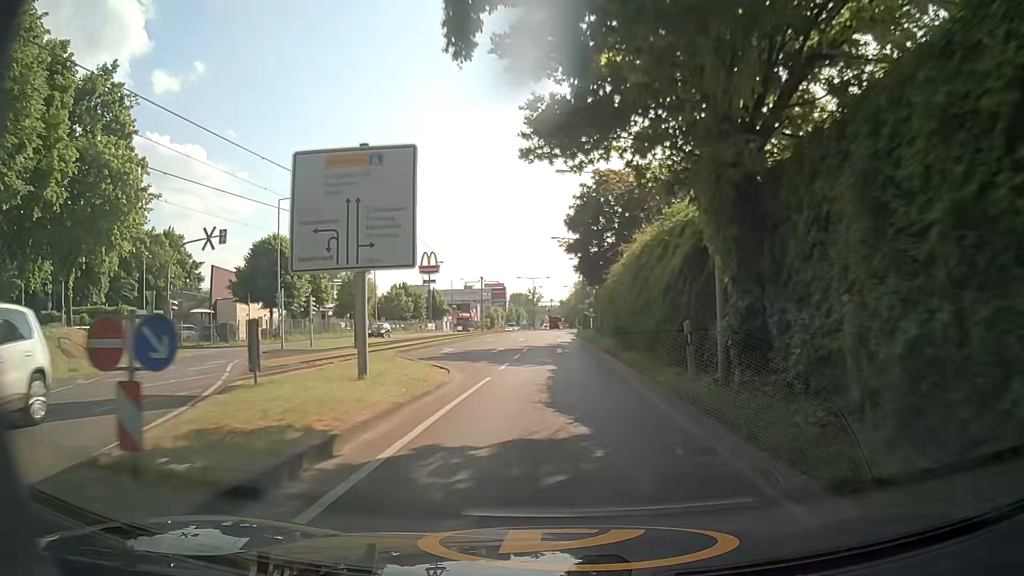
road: secondary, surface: asphalt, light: Day
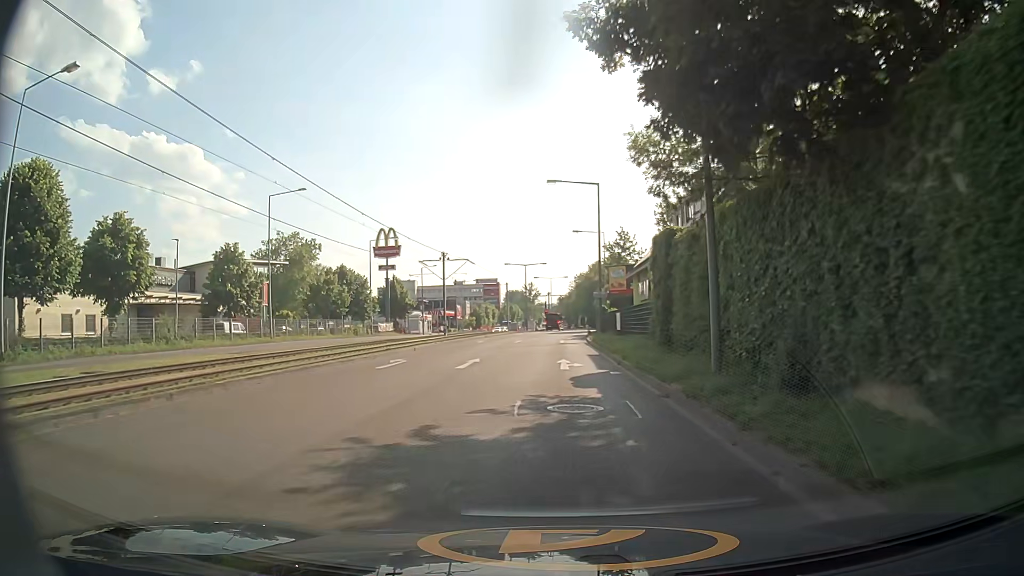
(+0.1, +31.4) m; 0°
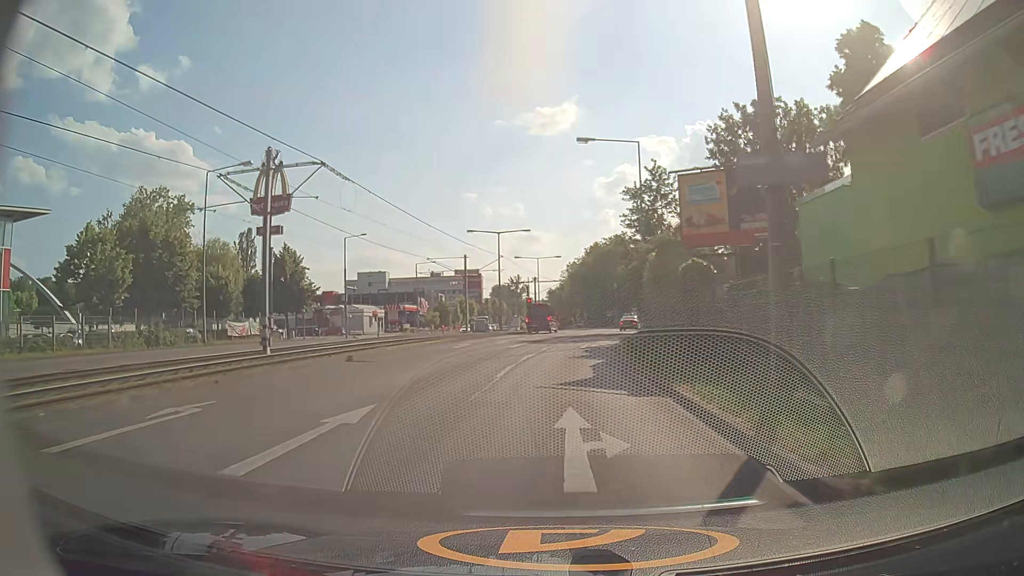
(+0.1, +38.8) m; 0°
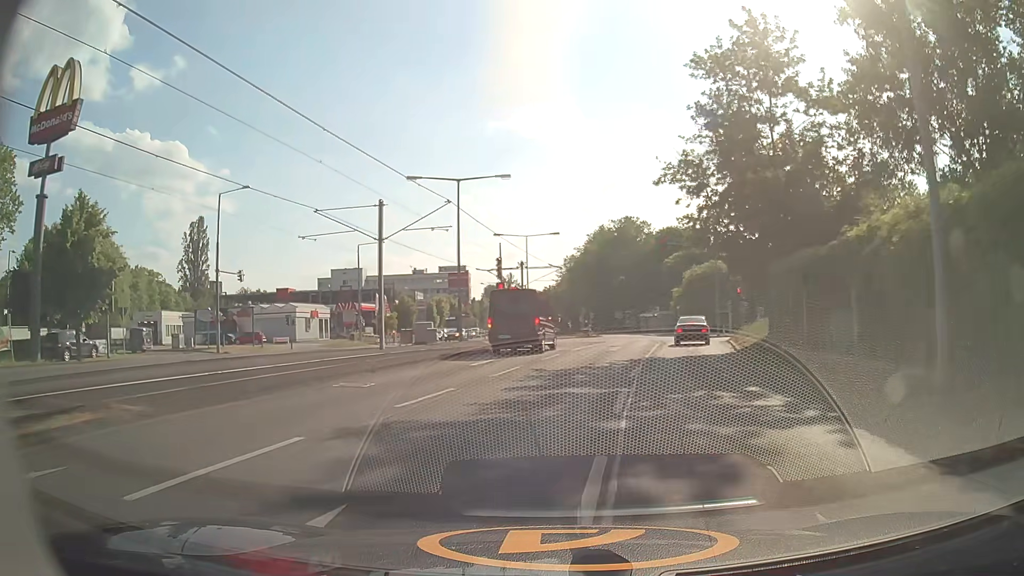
(+0.2, +30.0) m; 0°
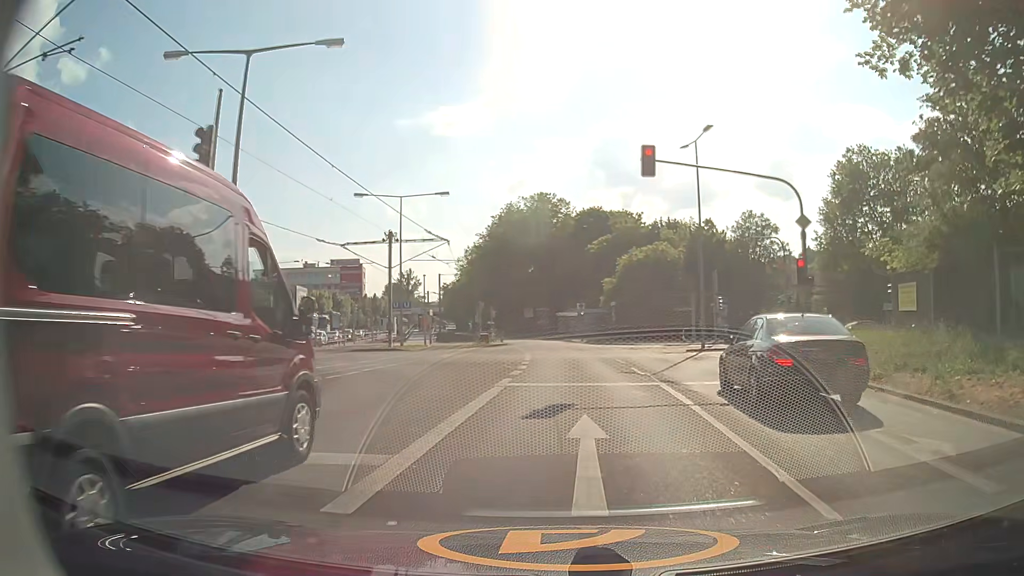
(+1.4, +22.8) m; +8°
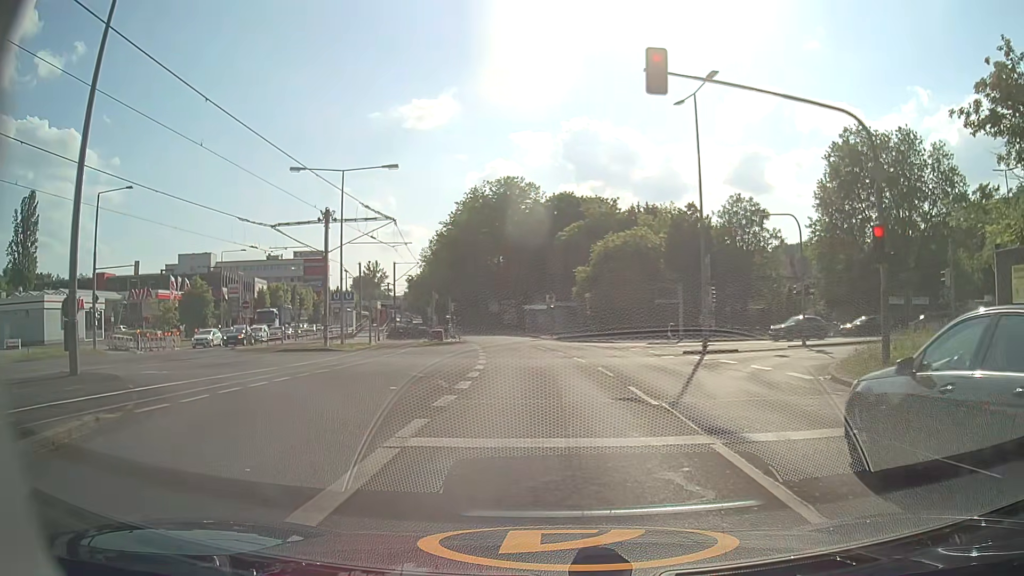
(+0.2, +6.9) m; +4°
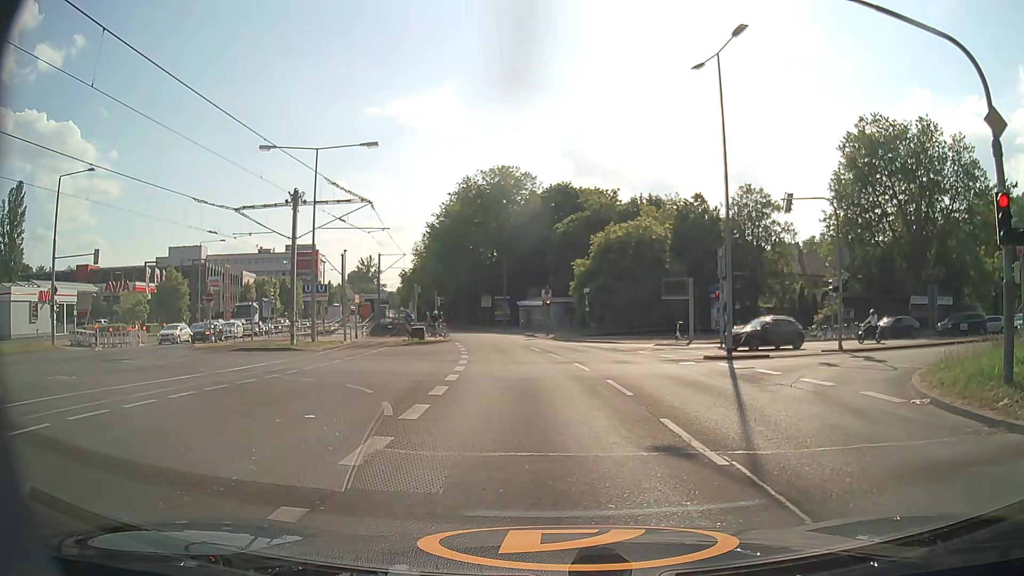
(-0.1, +4.2) m; 0°
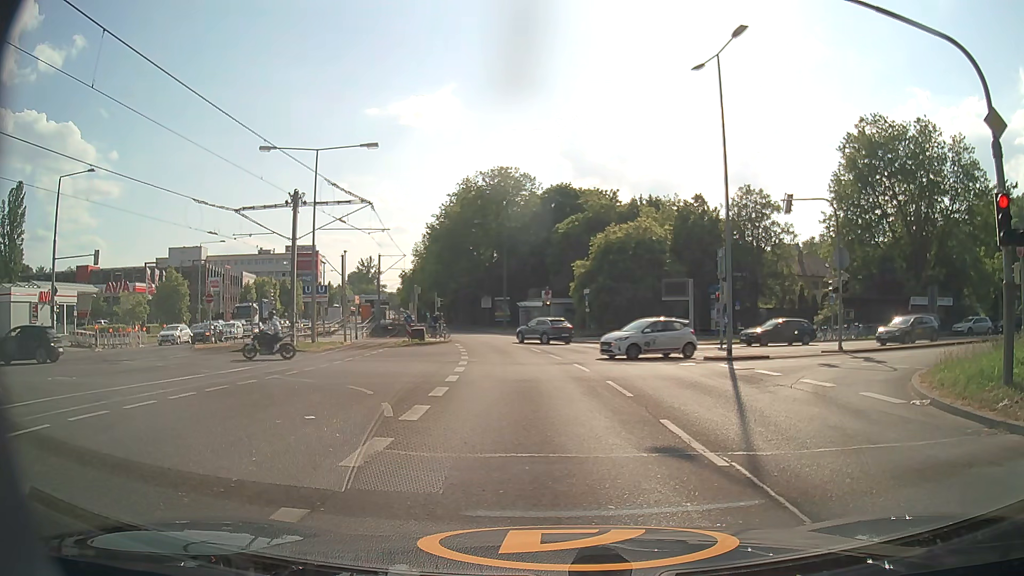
(0.0, +0.1) m; 0°
